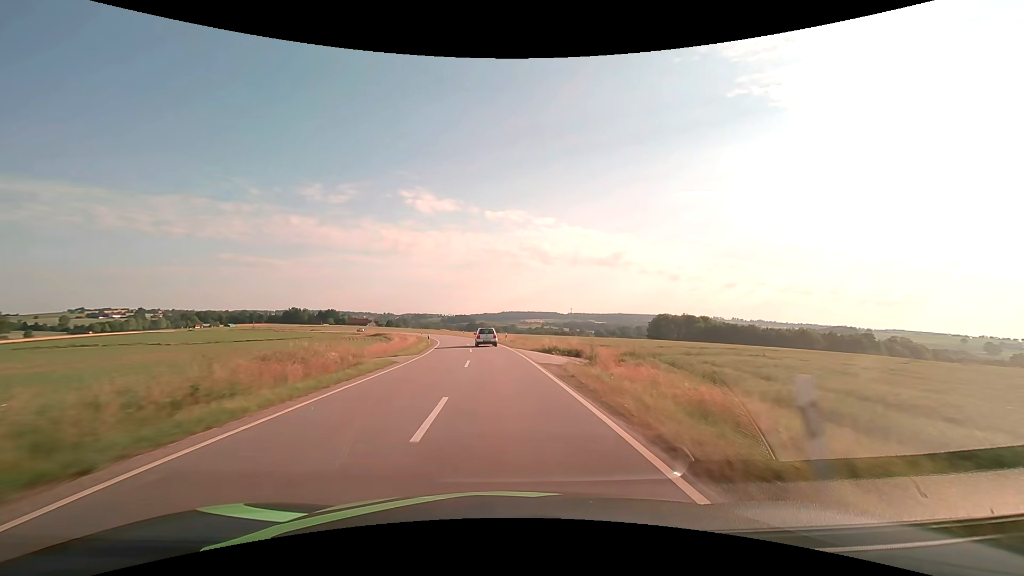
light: Day
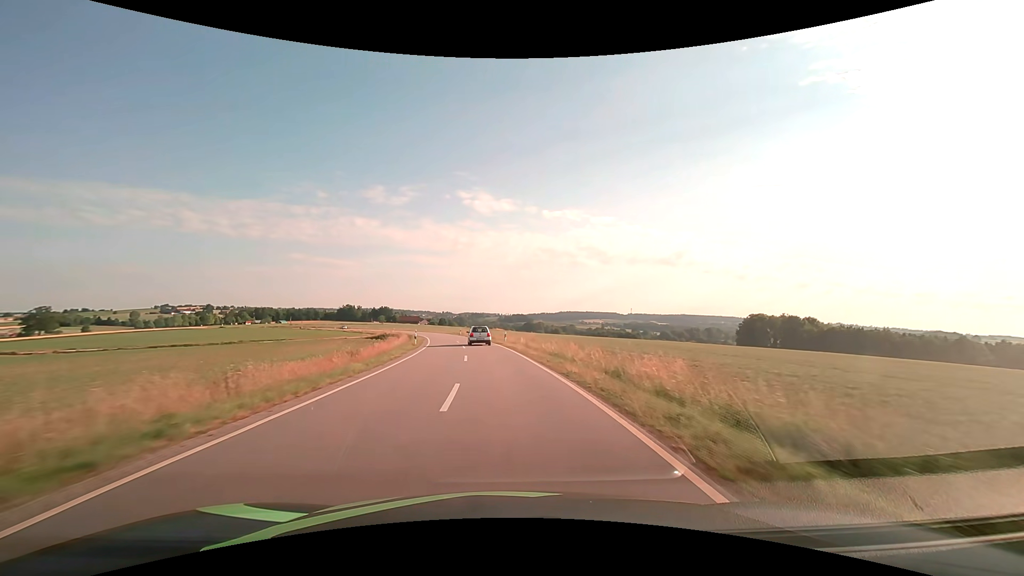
(-2.7, +46.7) m; -6°
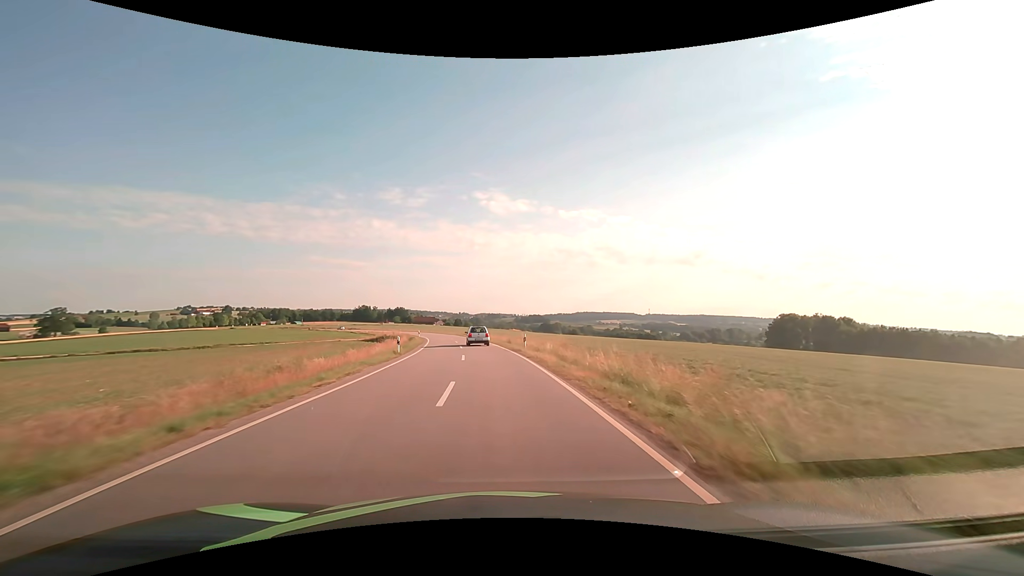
(-0.2, +11.6) m; -2°
(0, +10) (-1, +20) (-1, +30) (-2, +40) (-4, +50) (-5, +60) (-7, +69) (-10, +79) (-12, +89) (-15, +99) m
